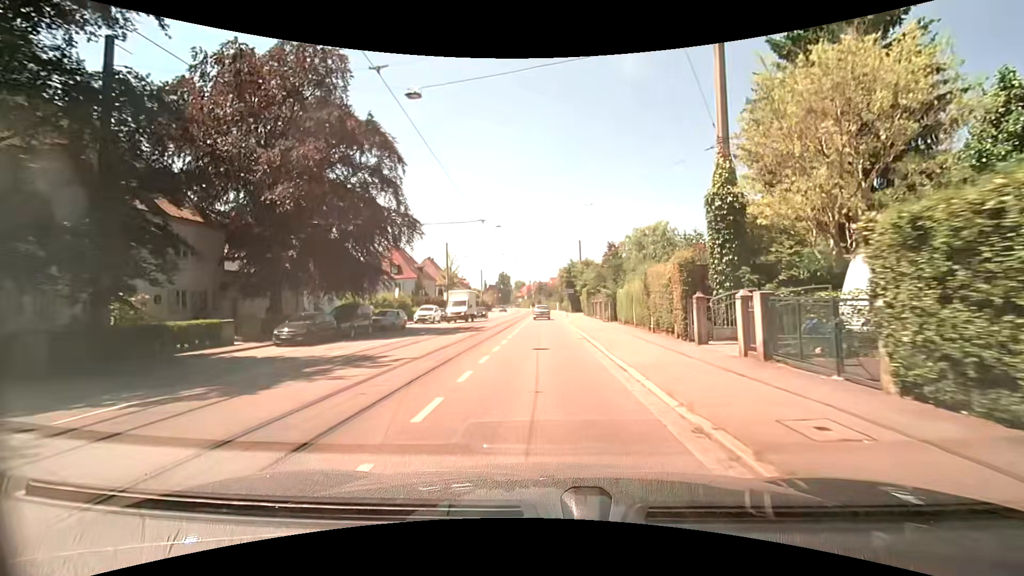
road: tertiary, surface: asphalt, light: Day
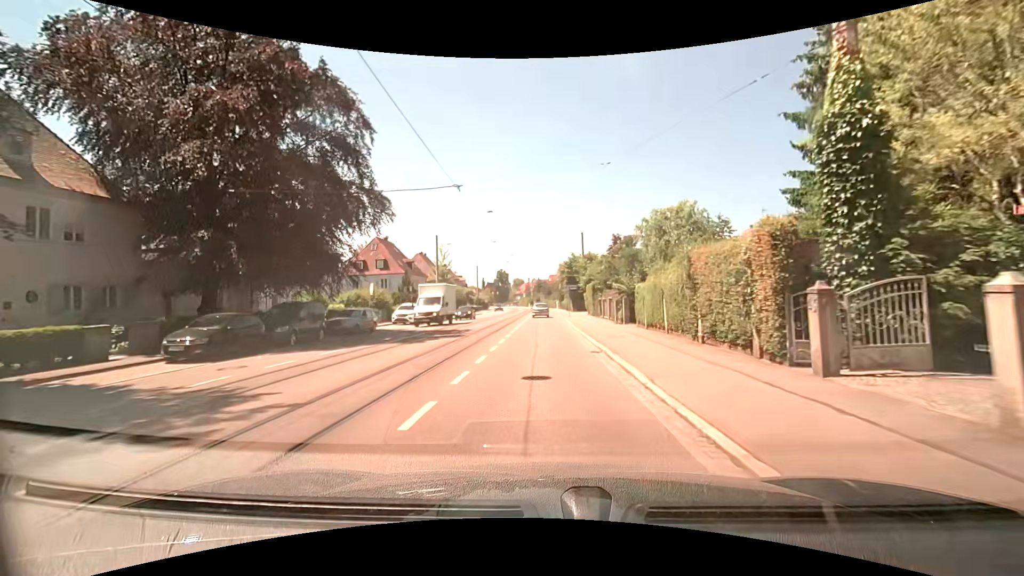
(0.0, +6.4) m; -1°
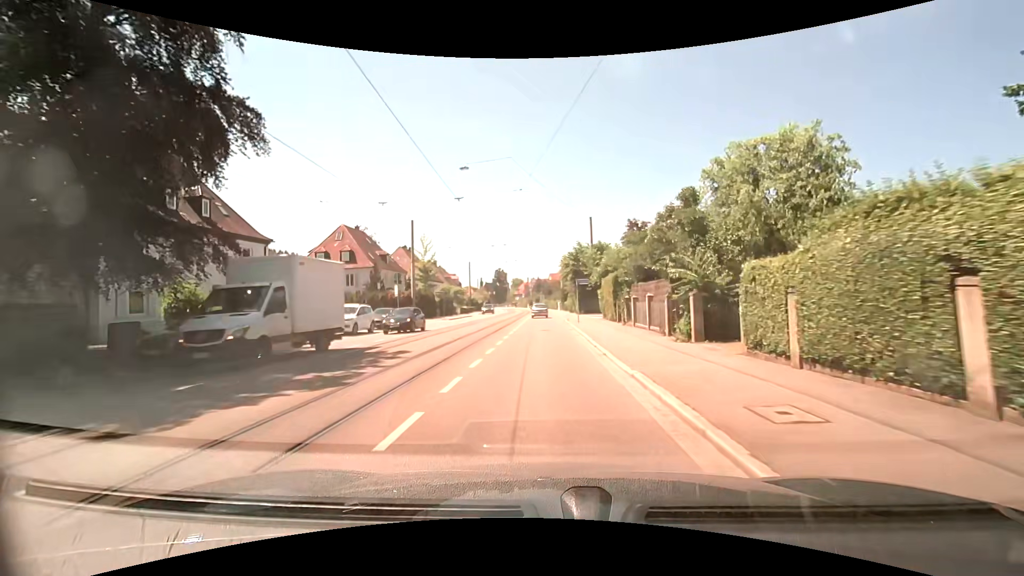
(+0.1, +12.7) m; +1°
(0, +10) (0, +20) (0, +30) (-1, +40) (-1, +50) (-1, +60) (-1, +70) (-1, +80) (-1, +90) (-1, +100) m
